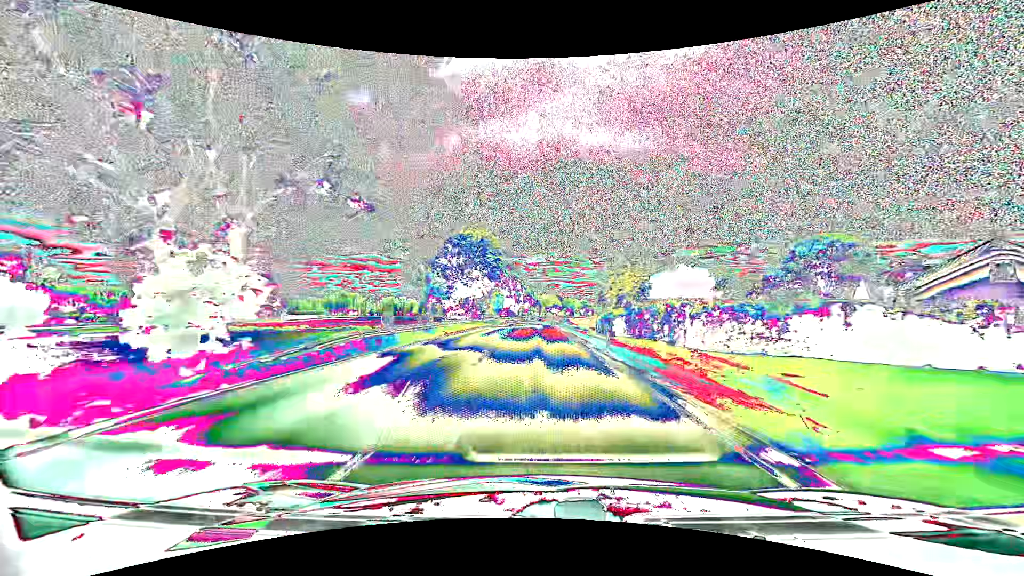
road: primary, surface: asphalt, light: Day
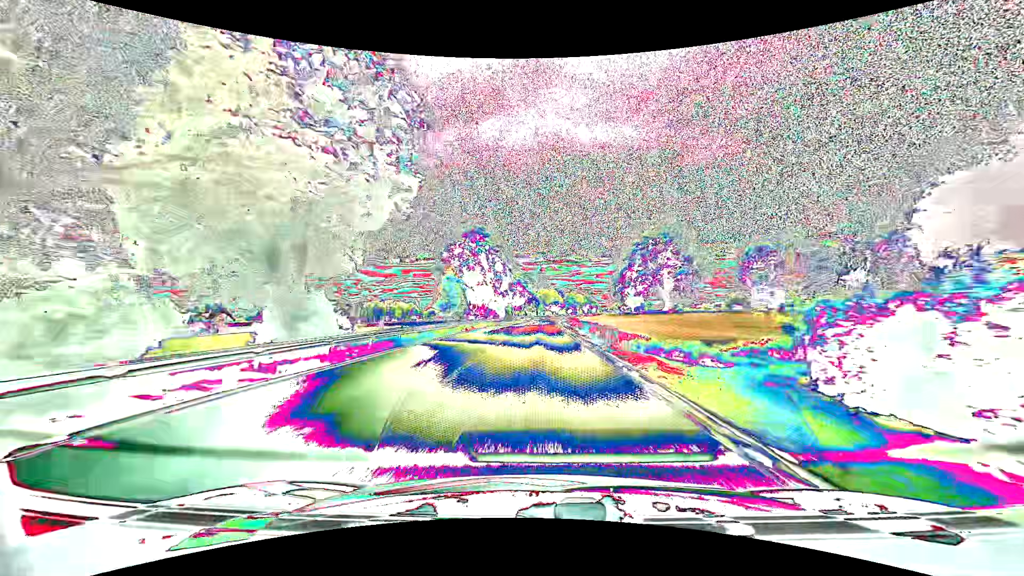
(0.0, +50.6) m; 0°
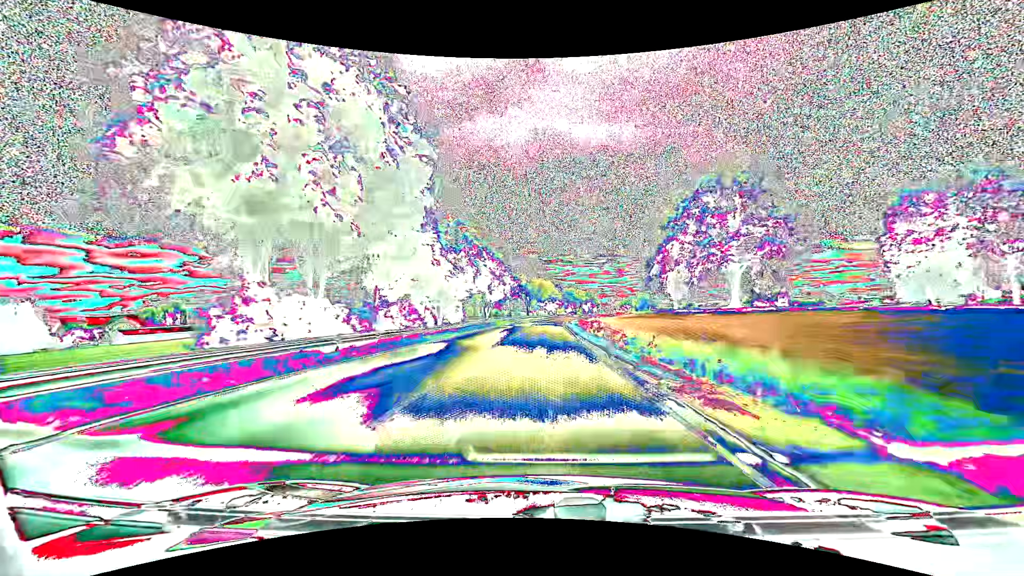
(+0.2, +51.5) m; +1°
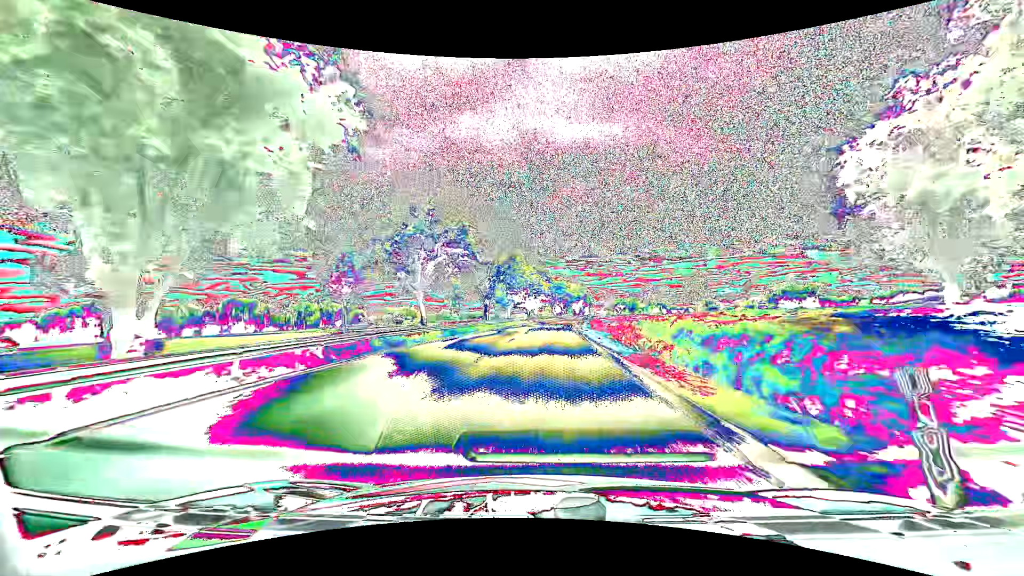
(+1.1, +65.7) m; +2°
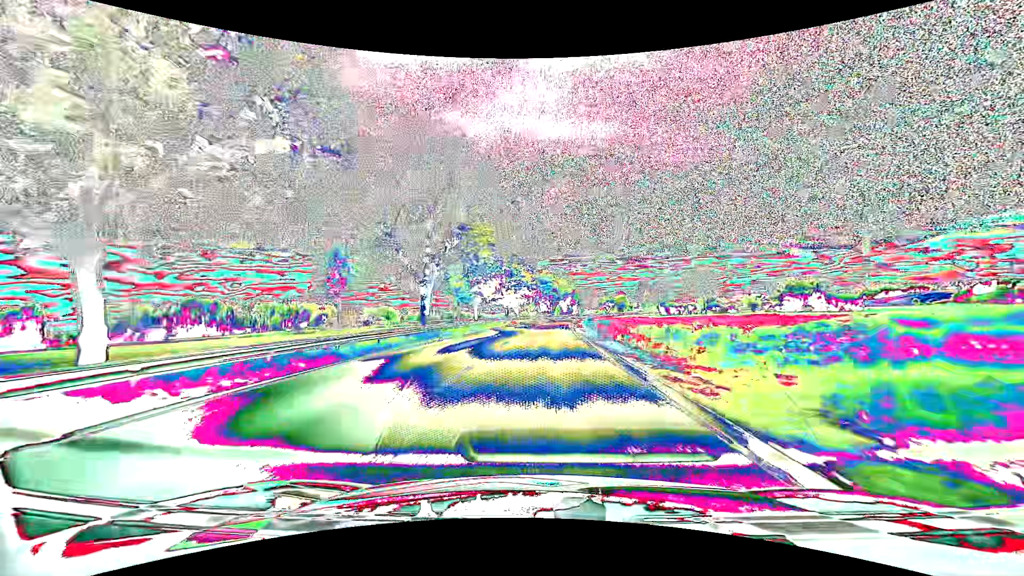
(+0.4, +26.8) m; +2°
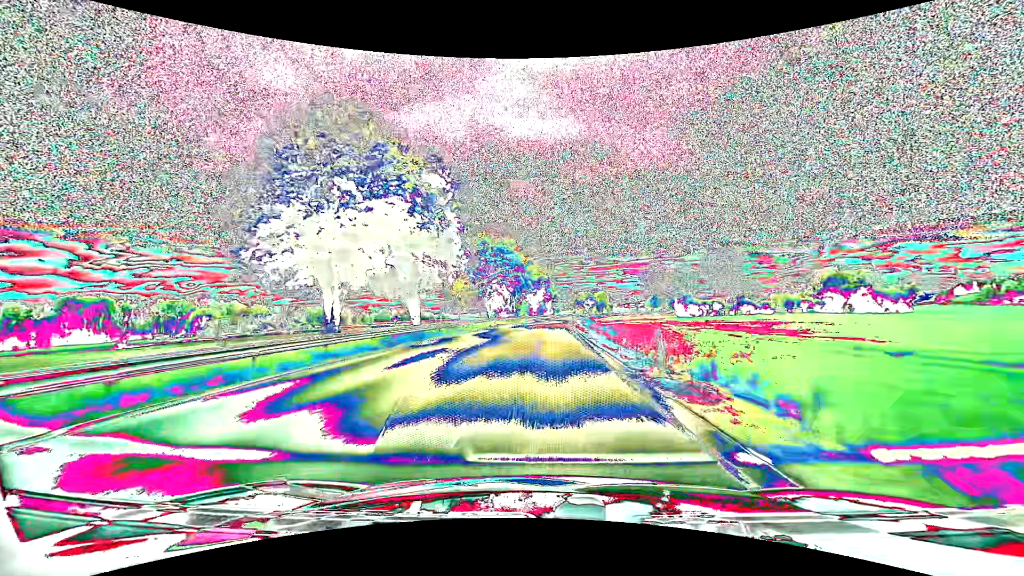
(+2.6, +67.9) m; +4°
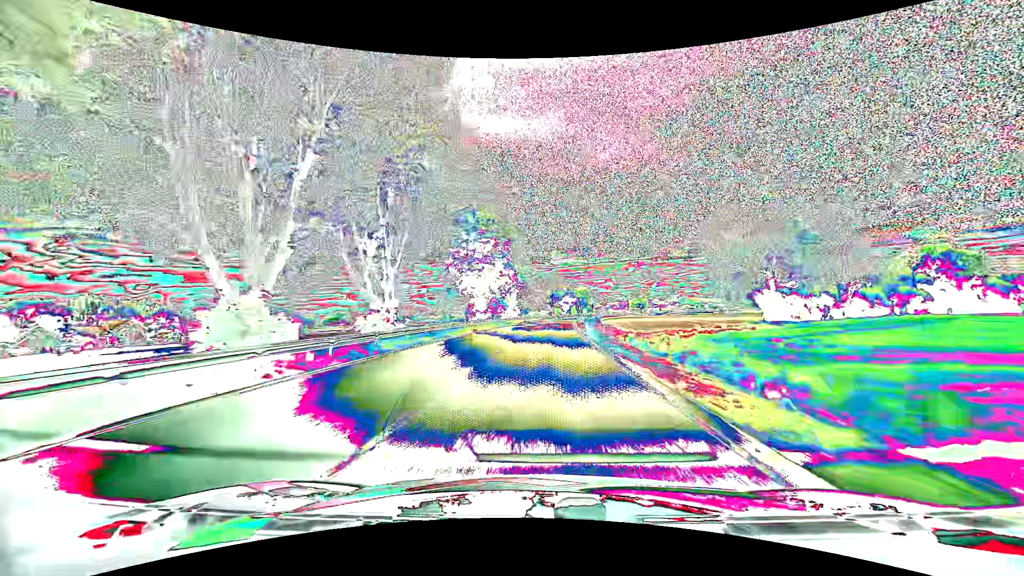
(+2.0, +68.2) m; +4°
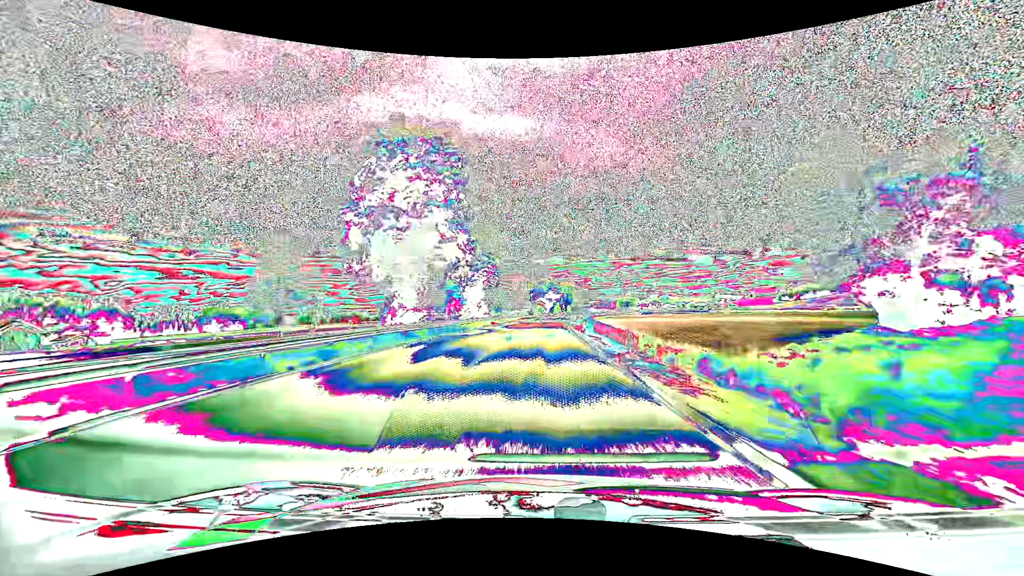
(+0.6, +27.2) m; +2°
(0, +10) (0, +20) (0, +30) (+1, +40) (+1, +50) (+2, +60) (+2, +70) (+3, +80) (+4, +90) (+4, +100) m
